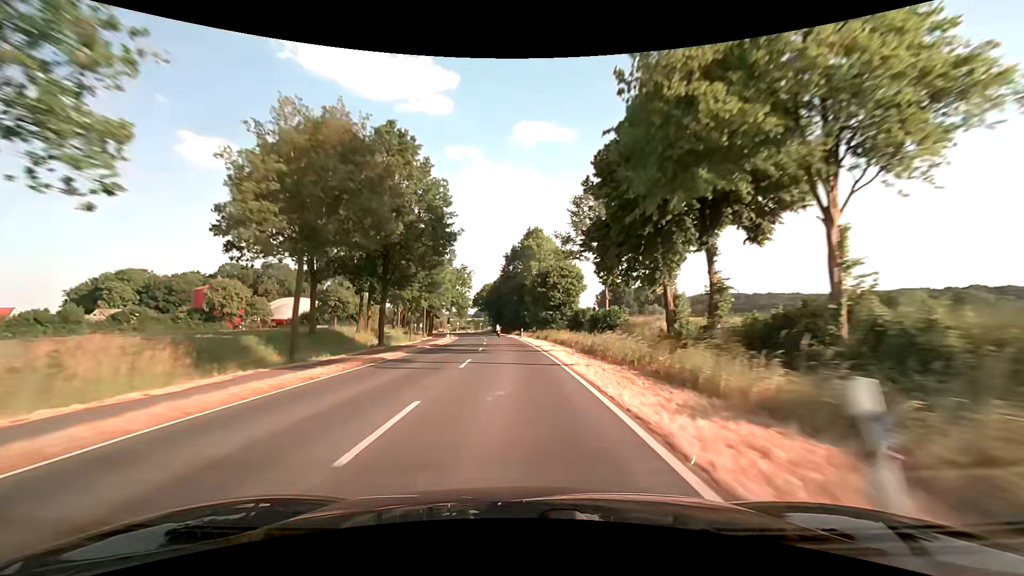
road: secondary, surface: asphalt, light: Day
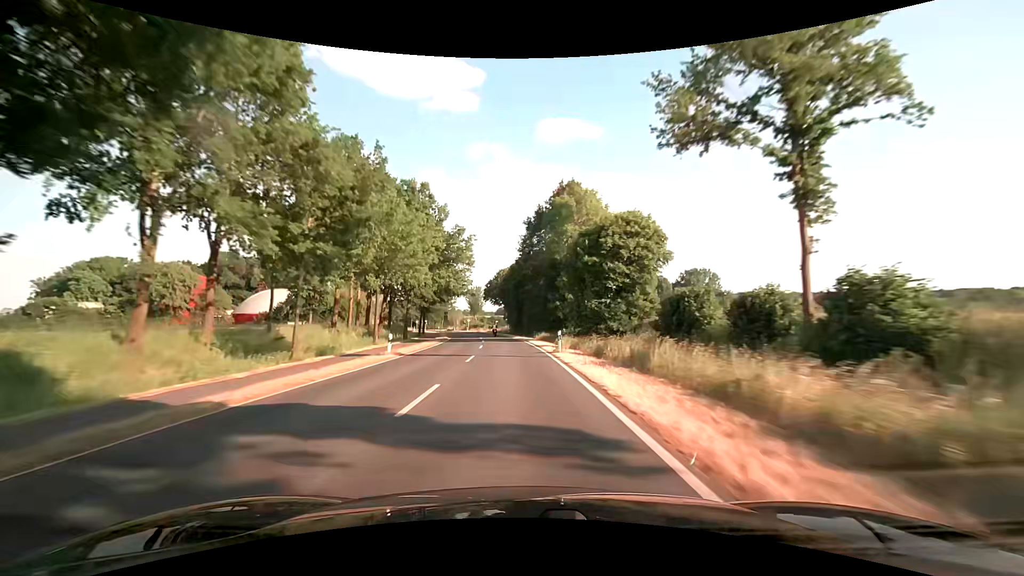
(-0.7, +30.8) m; -2°
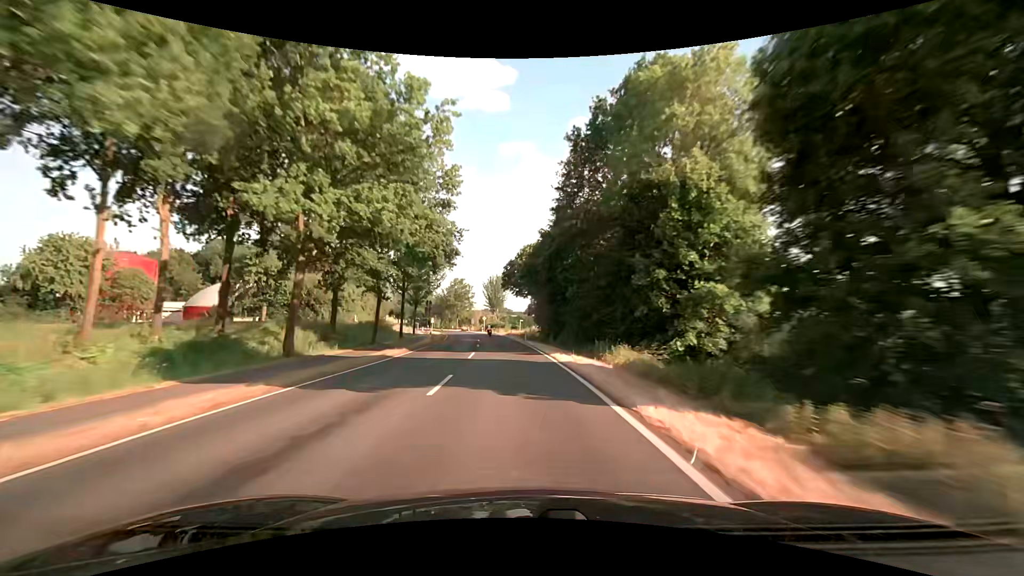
(-0.9, +31.1) m; -3°
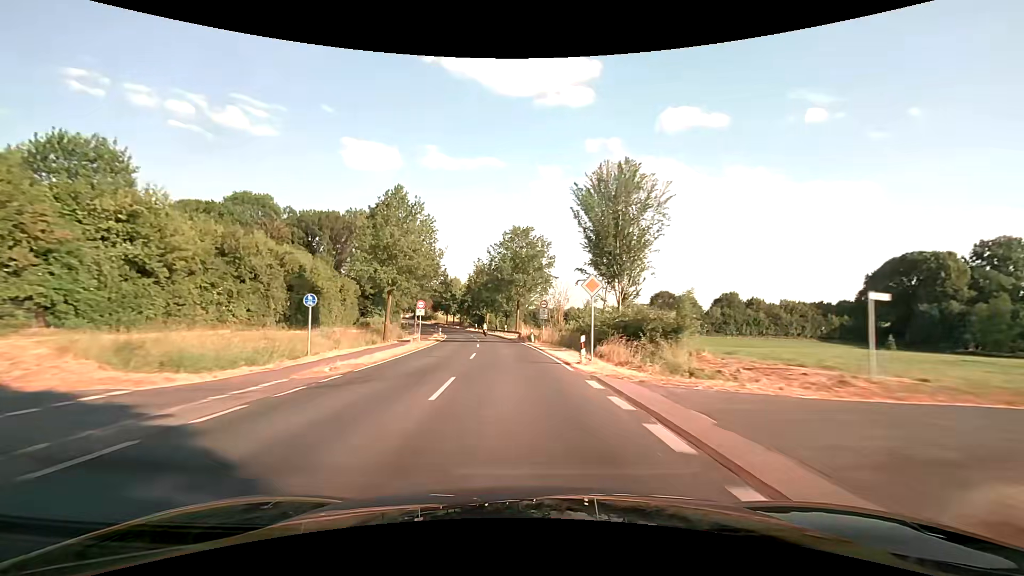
(-6.8, +77.9) m; -10°
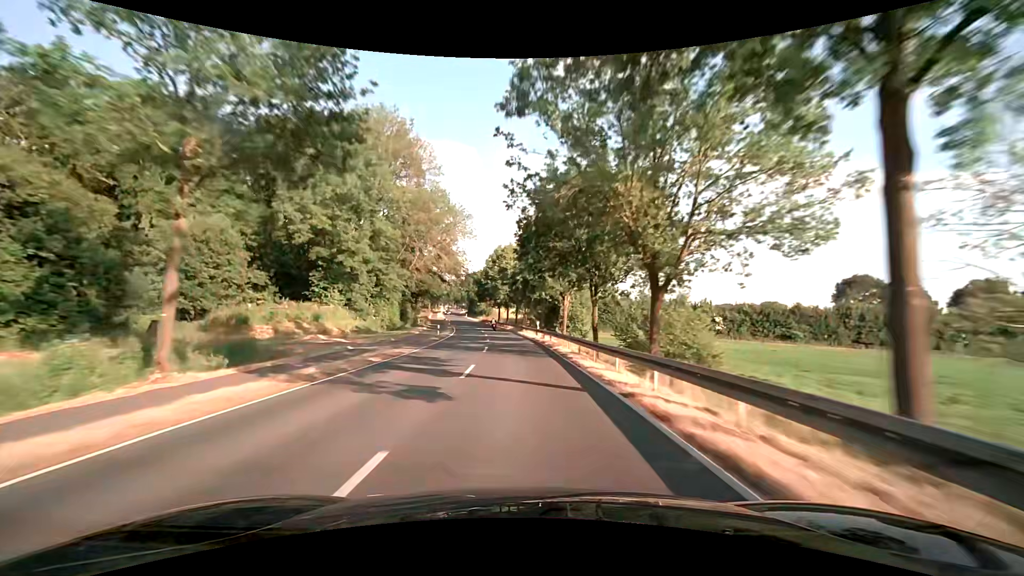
(-4.8, +63.1) m; -9°
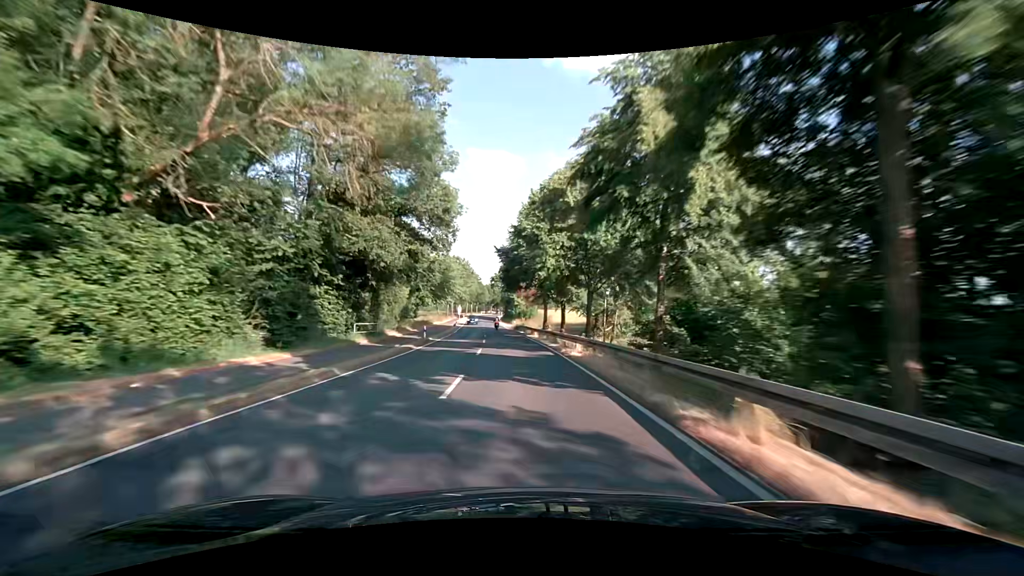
(-2.1, +47.9) m; -5°
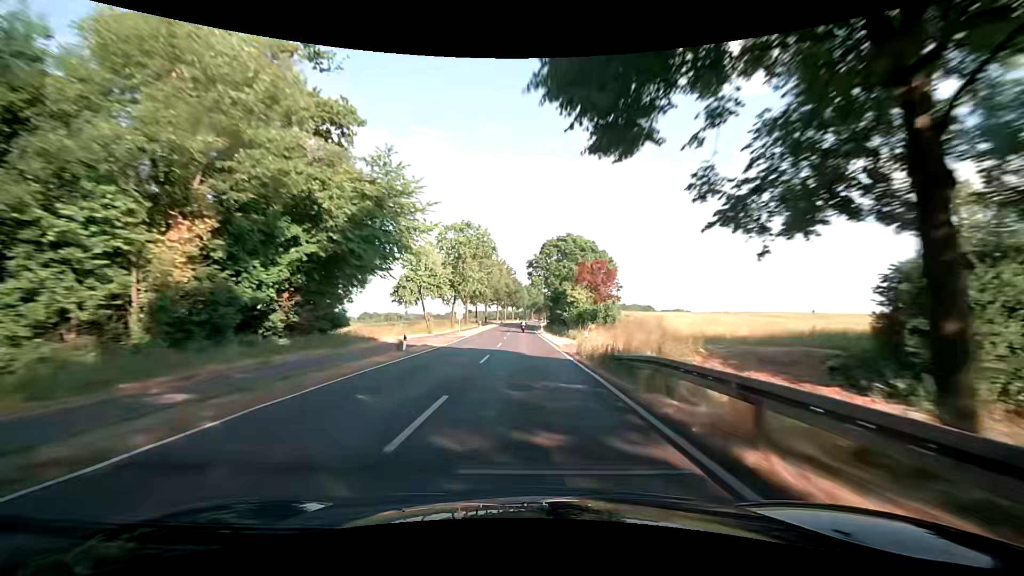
(-2.4, +48.0) m; -5°
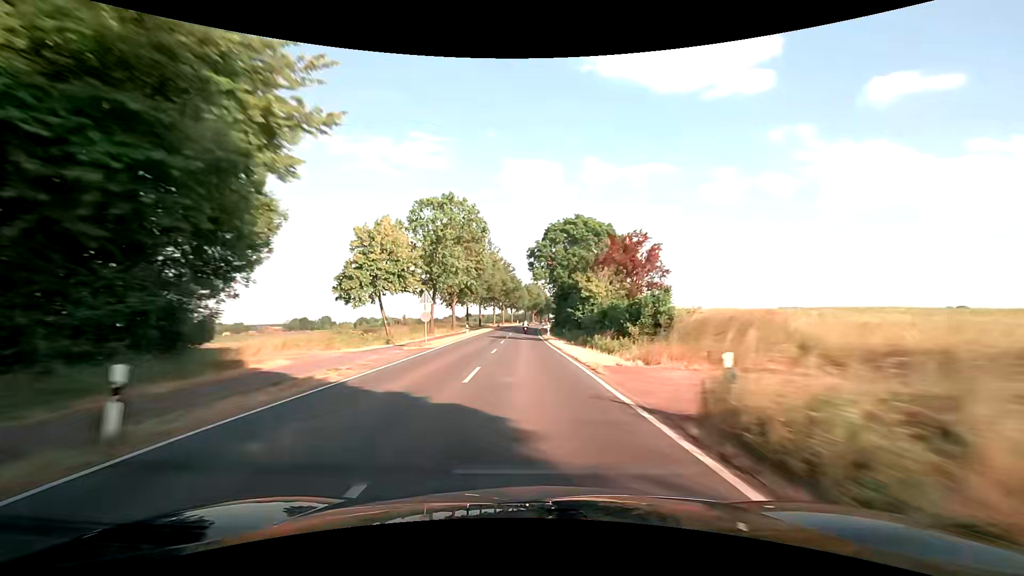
(0.0, +16.0) m; 0°
(0, +10) (0, +20) (0, +30) (0, +40) (0, +50) (+1, +60) (+1, +70) (+1, +80) (+1, +90) (+2, +100) m
